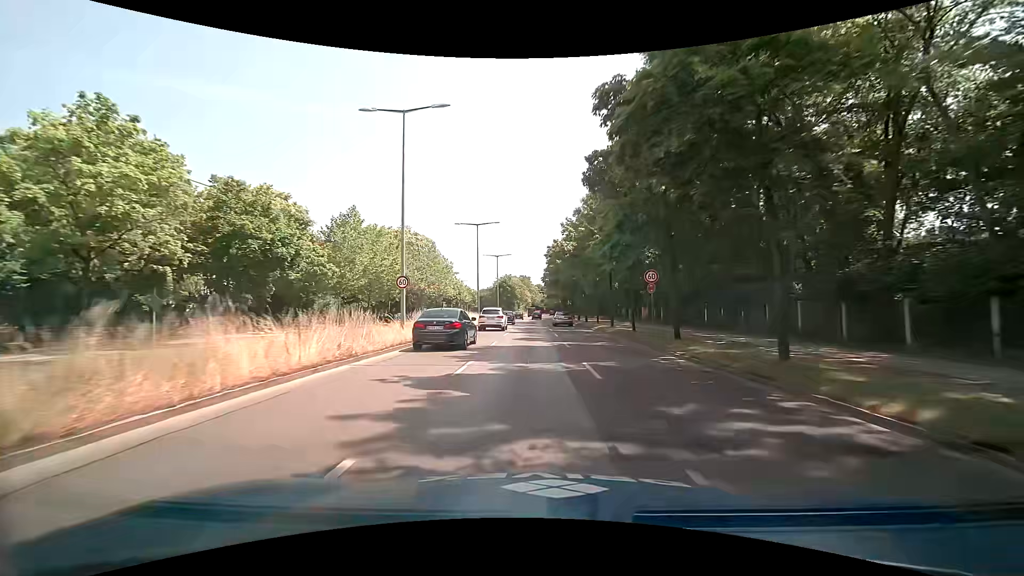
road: primary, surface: asphalt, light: Day
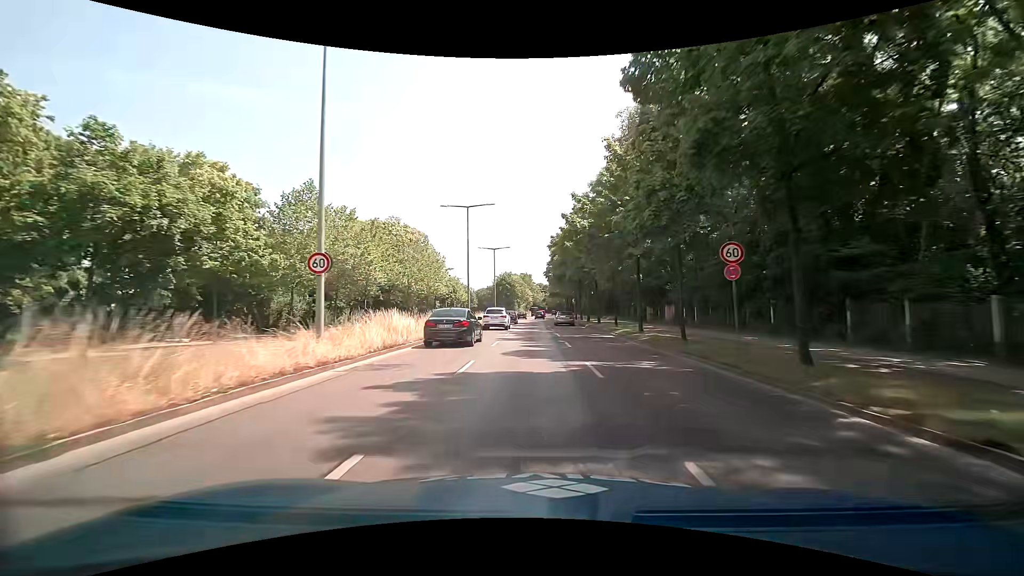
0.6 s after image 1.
(0.0, +8.8) m; -1°
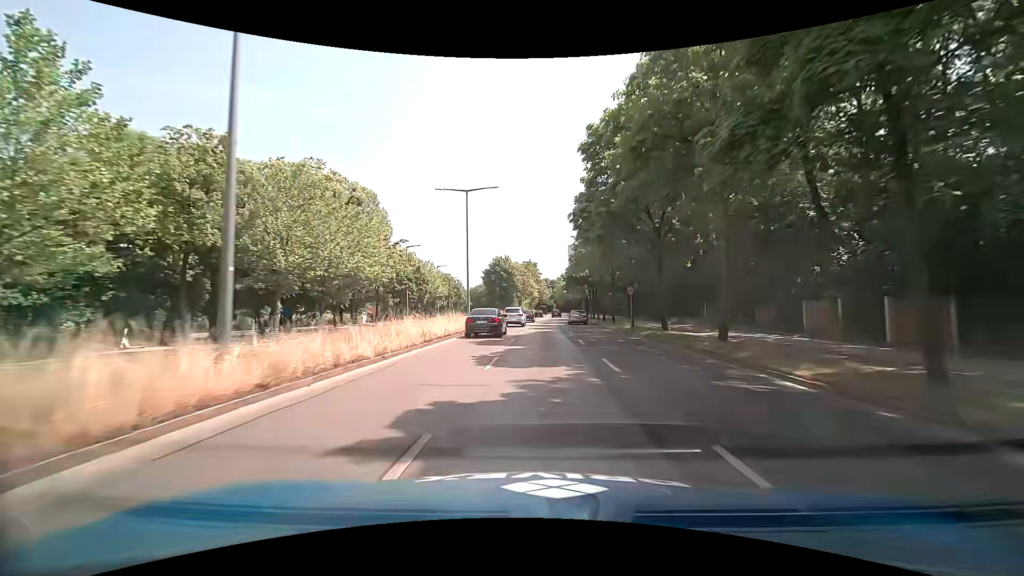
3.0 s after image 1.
(+0.1, +34.8) m; 0°
(0, +10) (0, +20) (0, +30) (+1, +40) (+1, +50) (+2, +60) (+2, +70) (+3, +80) (+4, +90) (+4, +100) m
